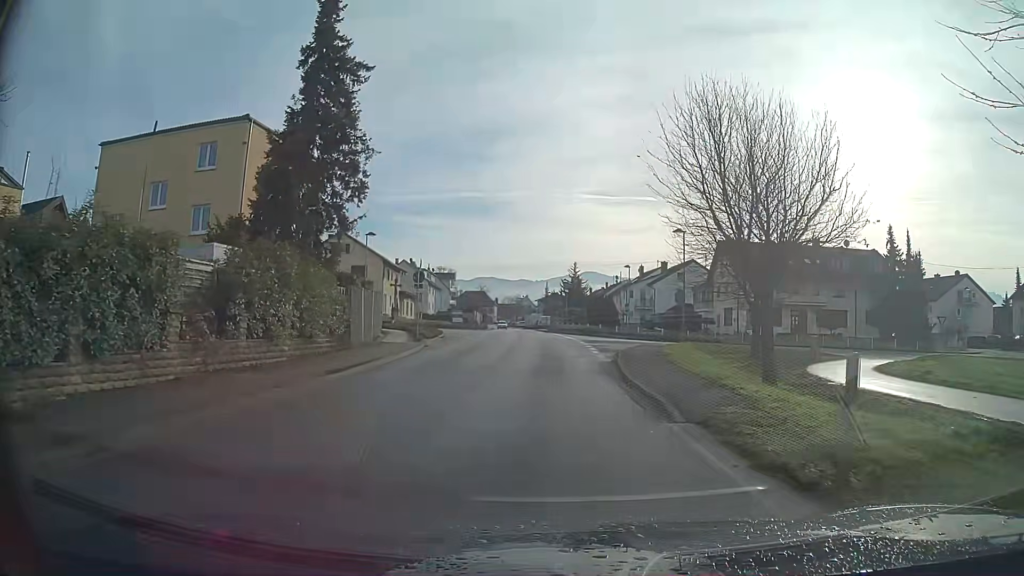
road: secondary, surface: asphalt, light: Day
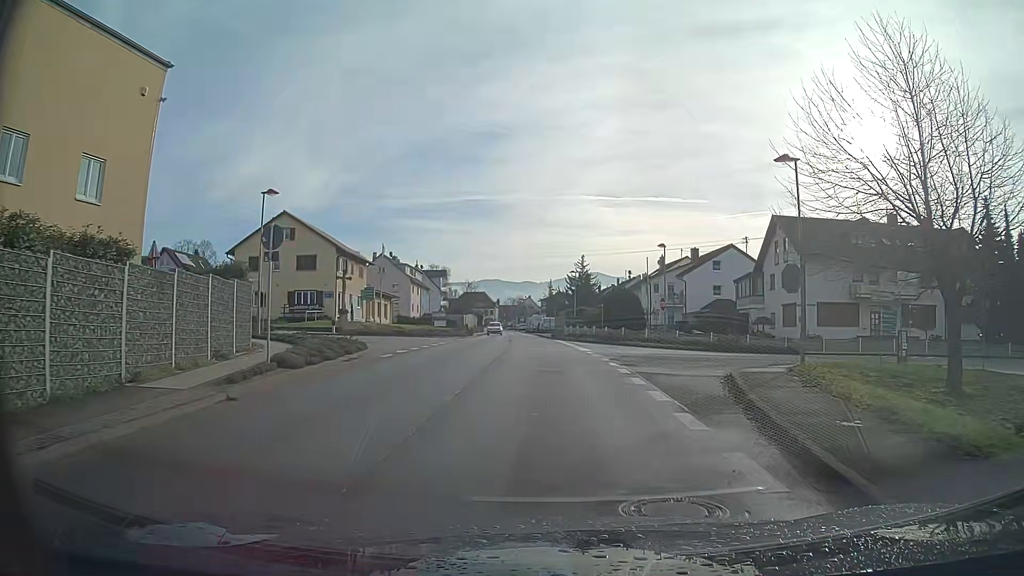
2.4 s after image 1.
(-0.1, +17.9) m; 0°
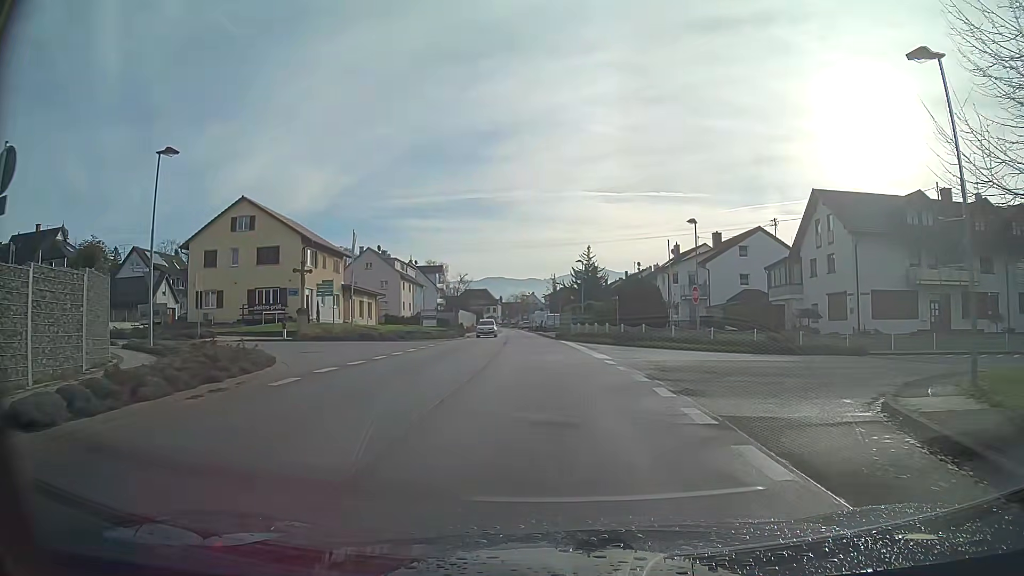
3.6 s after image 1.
(0.0, +9.0) m; 0°
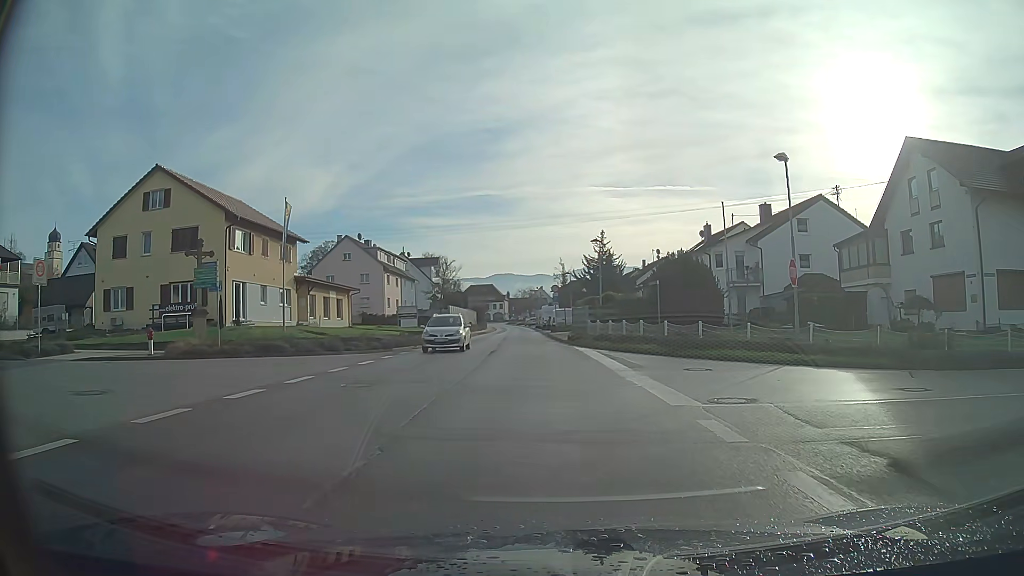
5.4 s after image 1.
(-0.1, +13.4) m; -1°
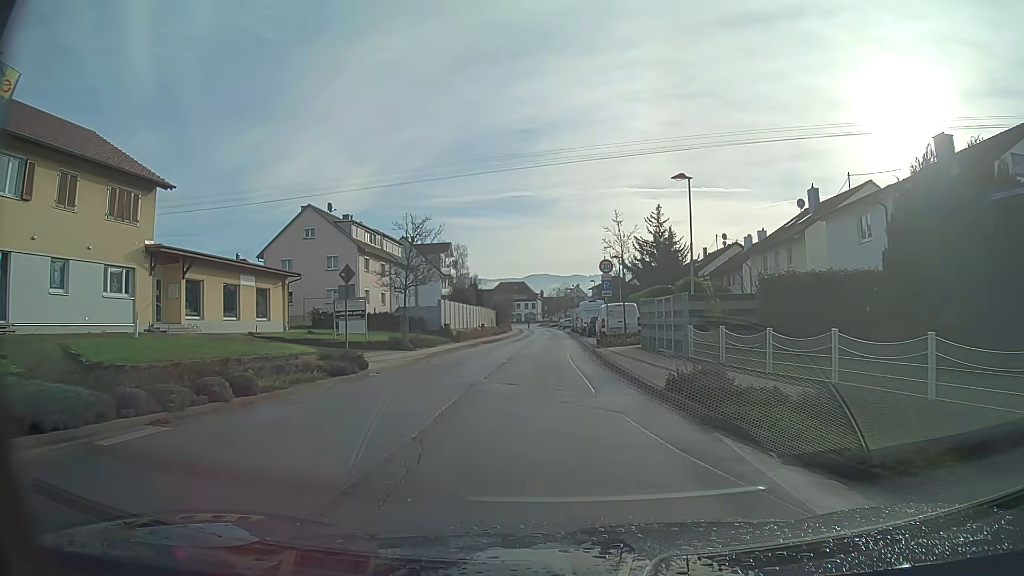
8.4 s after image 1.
(-0.6, +22.6) m; -3°
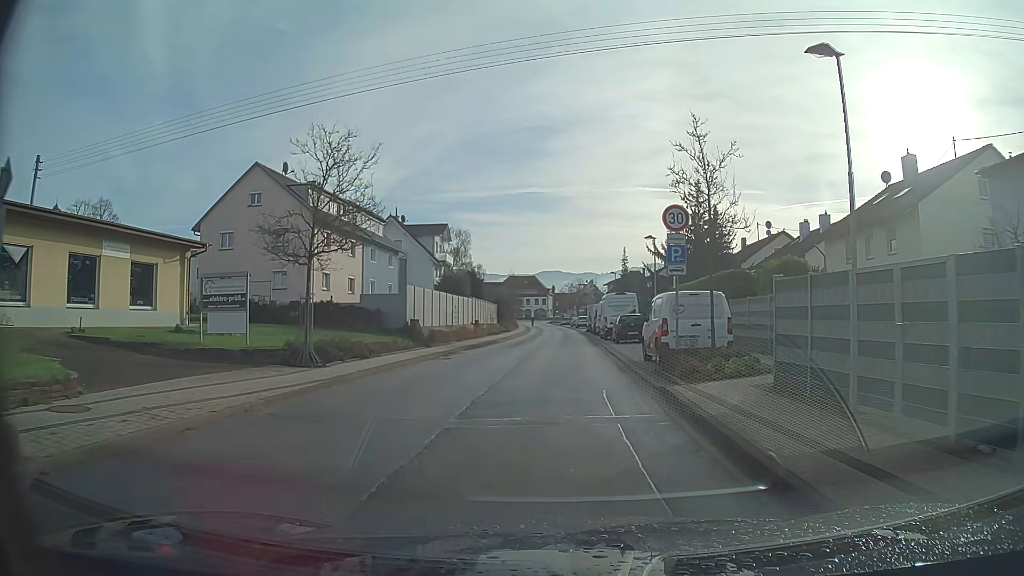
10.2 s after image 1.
(-0.1, +13.5) m; -1°
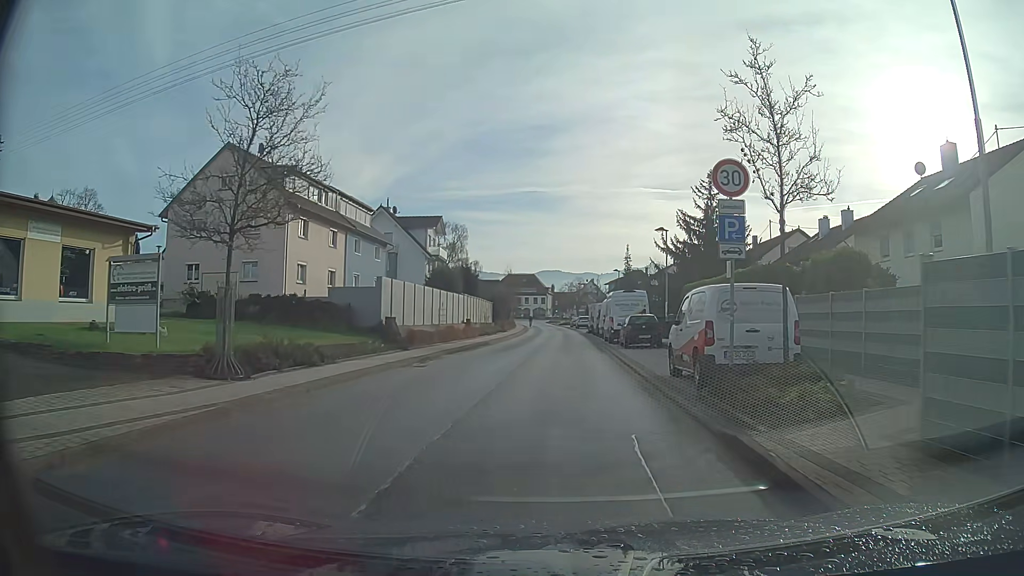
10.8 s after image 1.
(0.0, +4.5) m; 0°
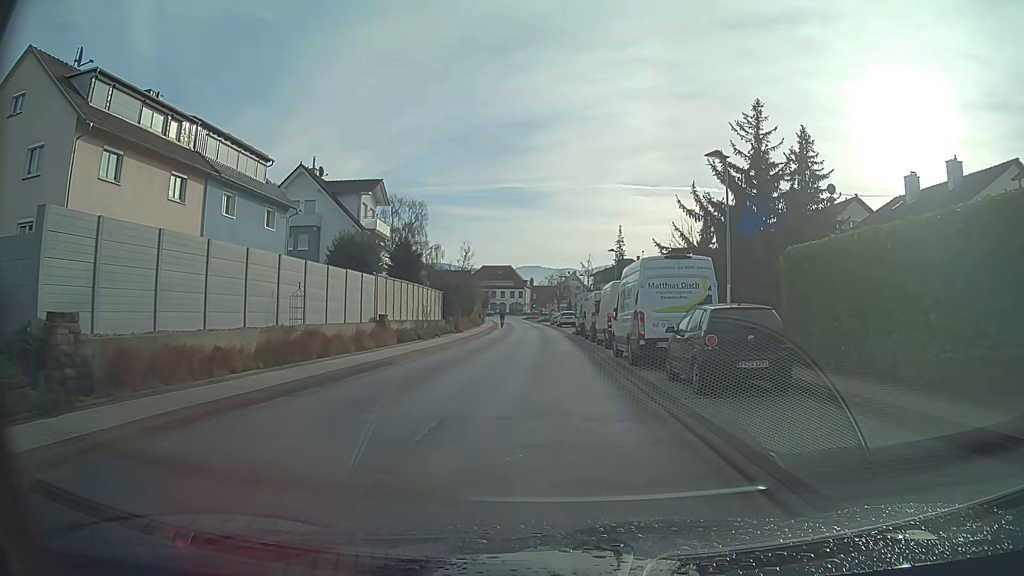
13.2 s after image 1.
(+0.3, +18.2) m; +2°
